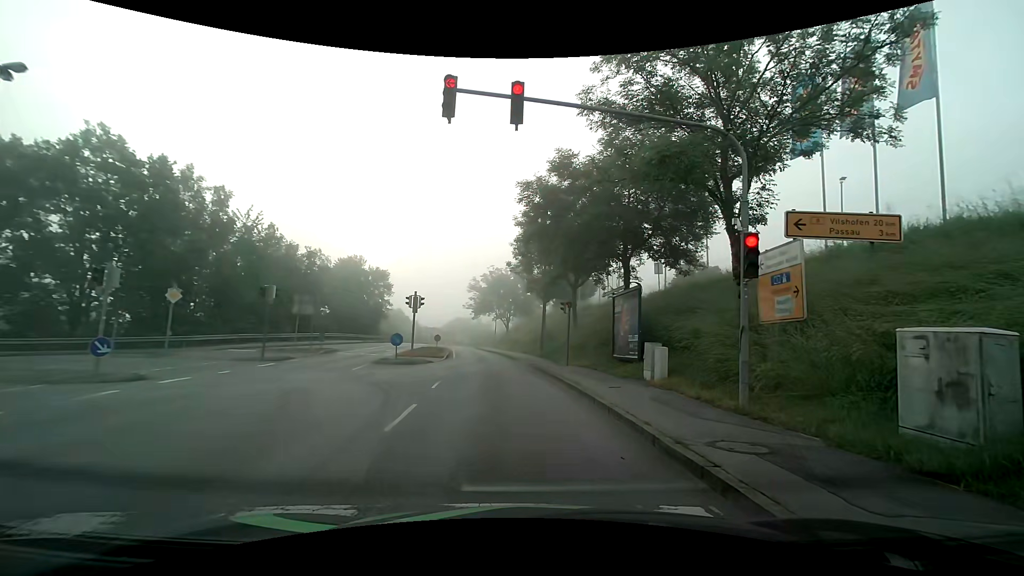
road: tertiary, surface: asphalt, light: Day
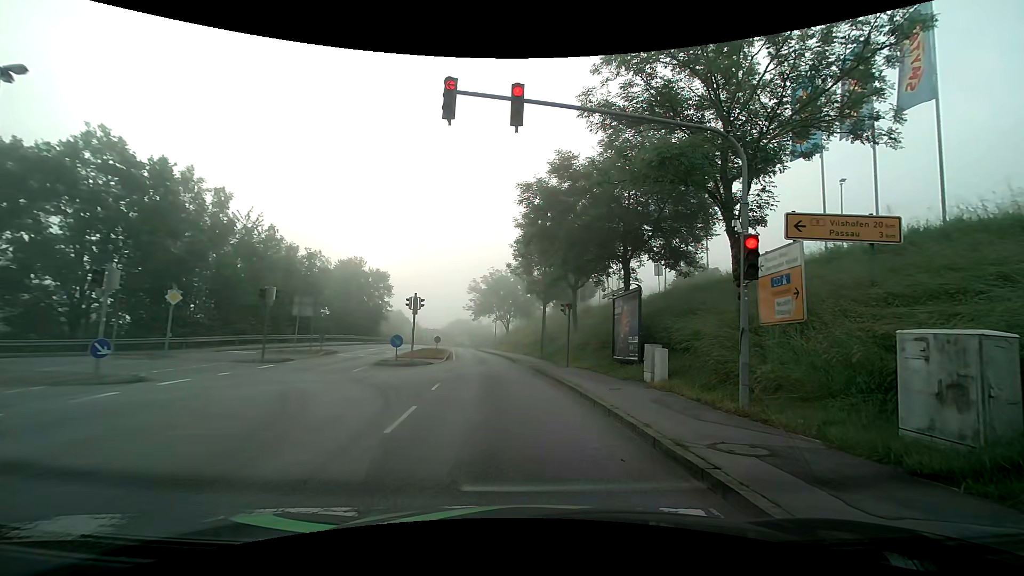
(0.0, +0.1) m; 0°
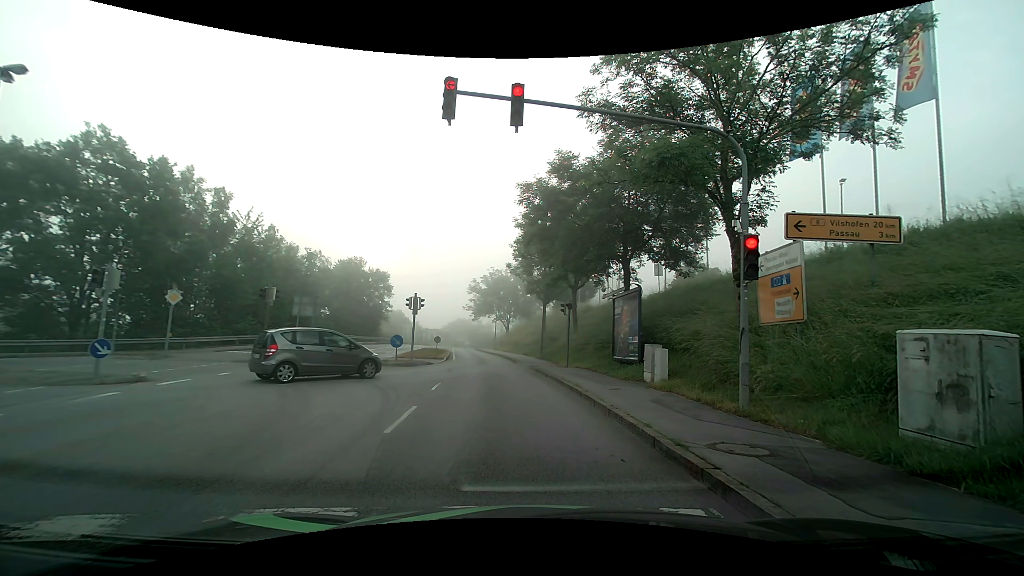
(0.0, 0.0) m; 0°
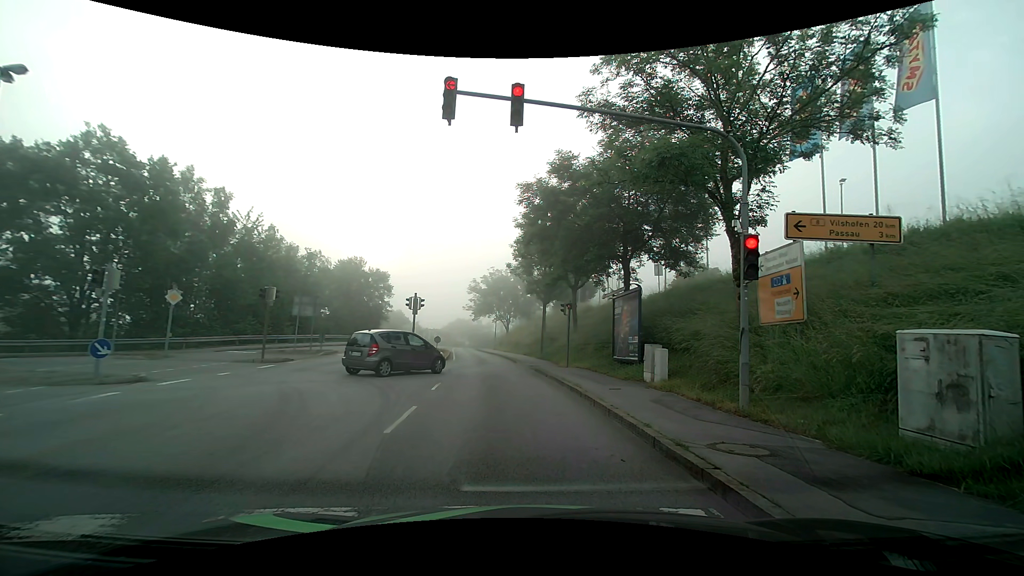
(0.0, 0.0) m; 0°
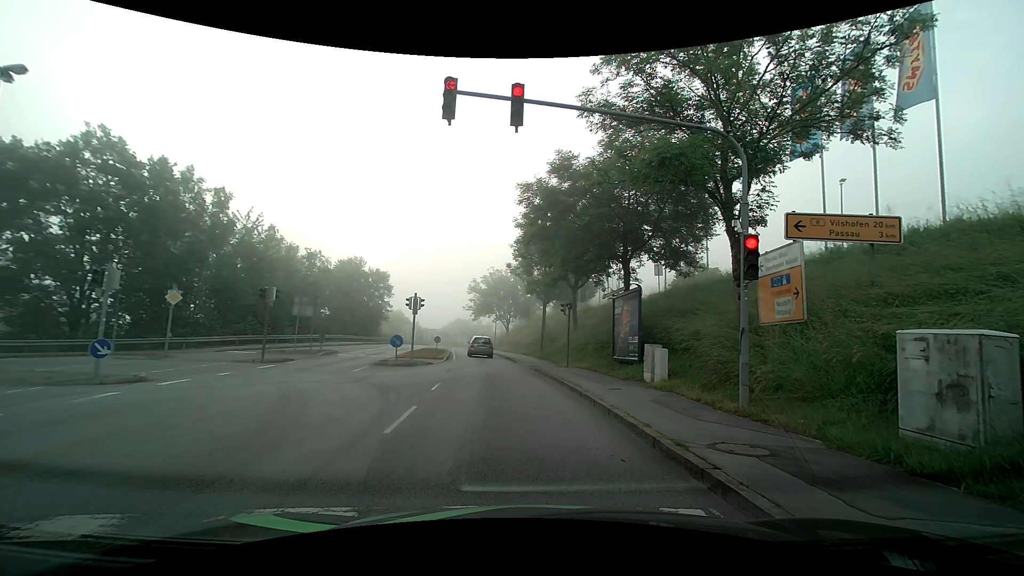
(0.0, 0.0) m; 0°
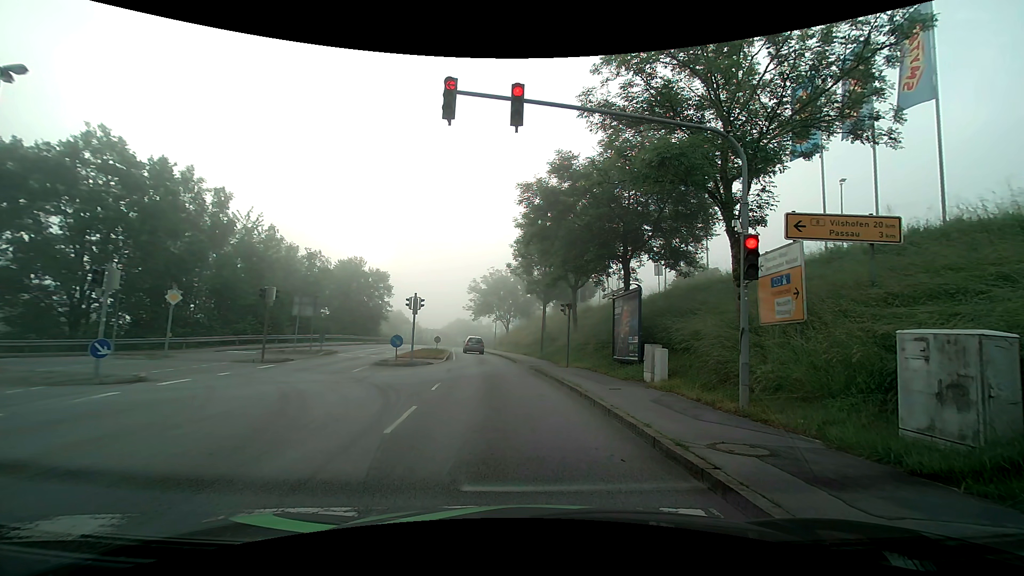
(0.0, 0.0) m; 0°
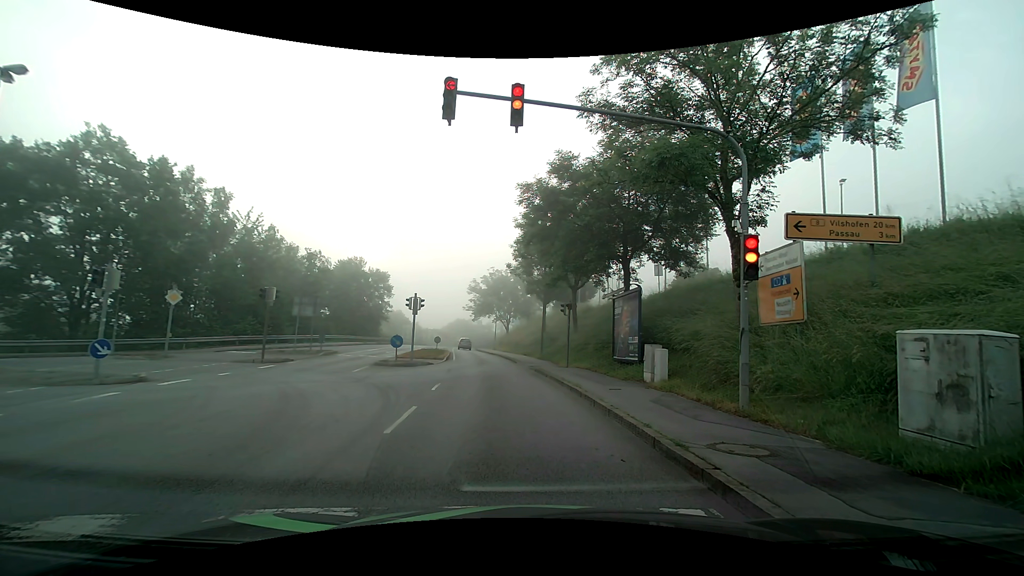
(0.0, 0.0) m; 0°
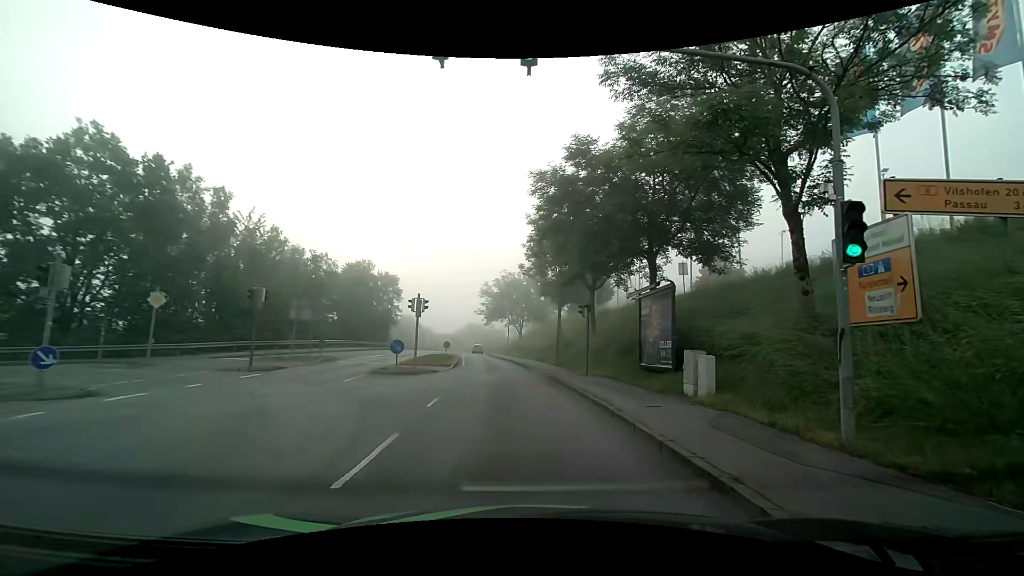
(0.0, +2.8) m; 0°
(0, +10) (-1, +20) (-3, +30) (-4, +40) (-5, +50) (-7, +60) (-8, +69) (-9, +79) (-10, +89) (-11, +99) m
